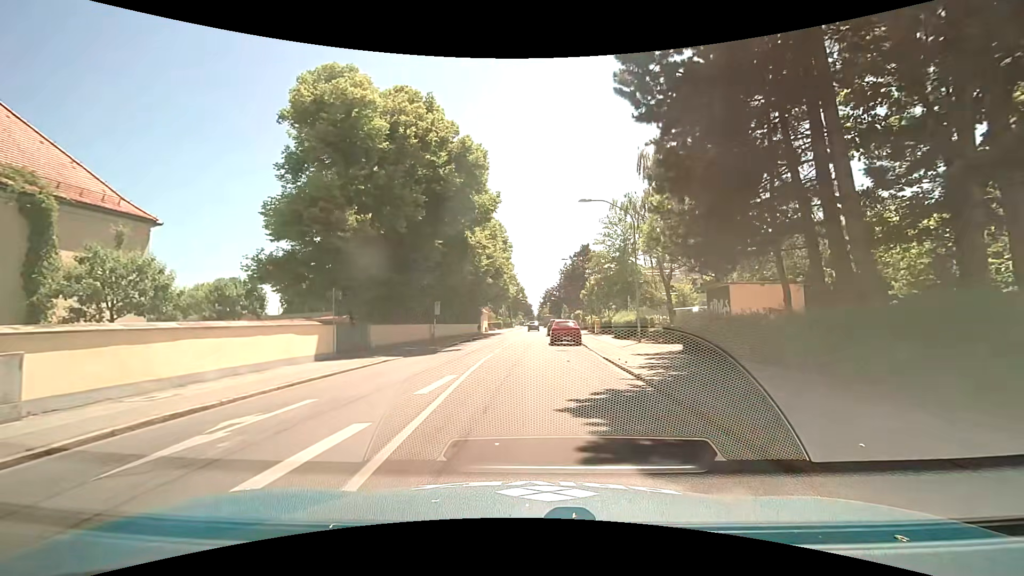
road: secondary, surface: asphalt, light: Day
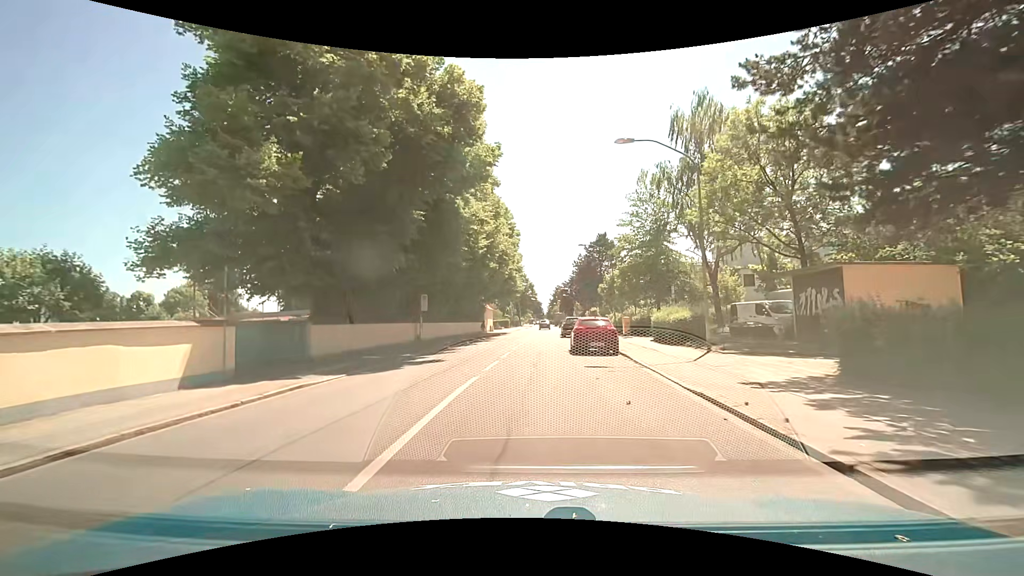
(-0.2, +9.0) m; -2°
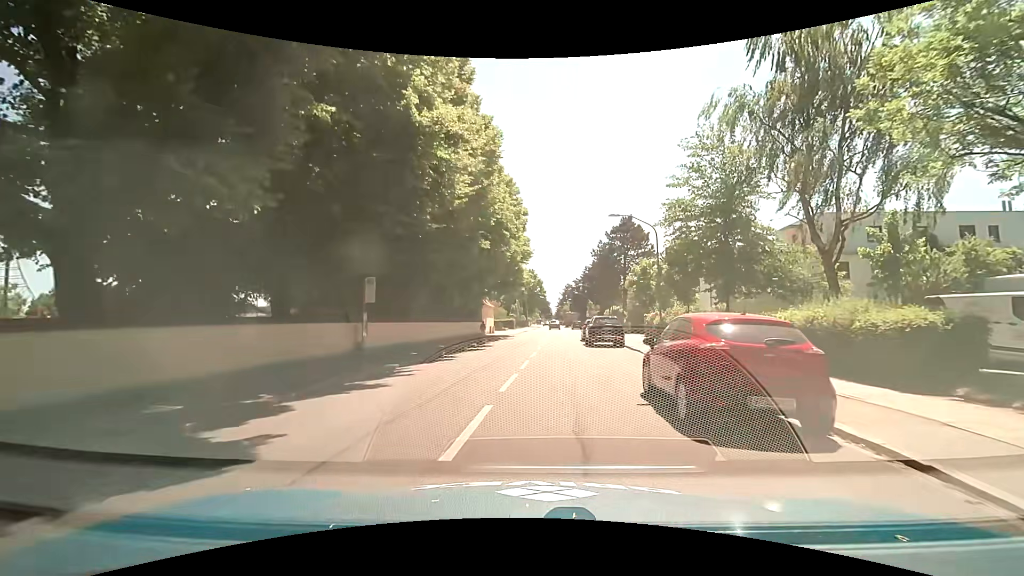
(0.0, +13.1) m; -1°
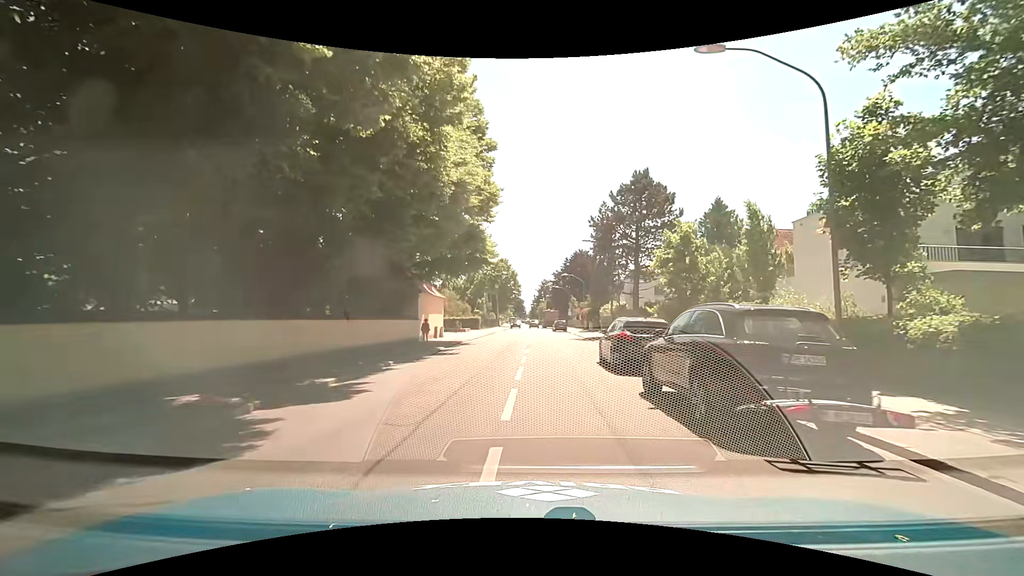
(+0.9, +20.5) m; +4°
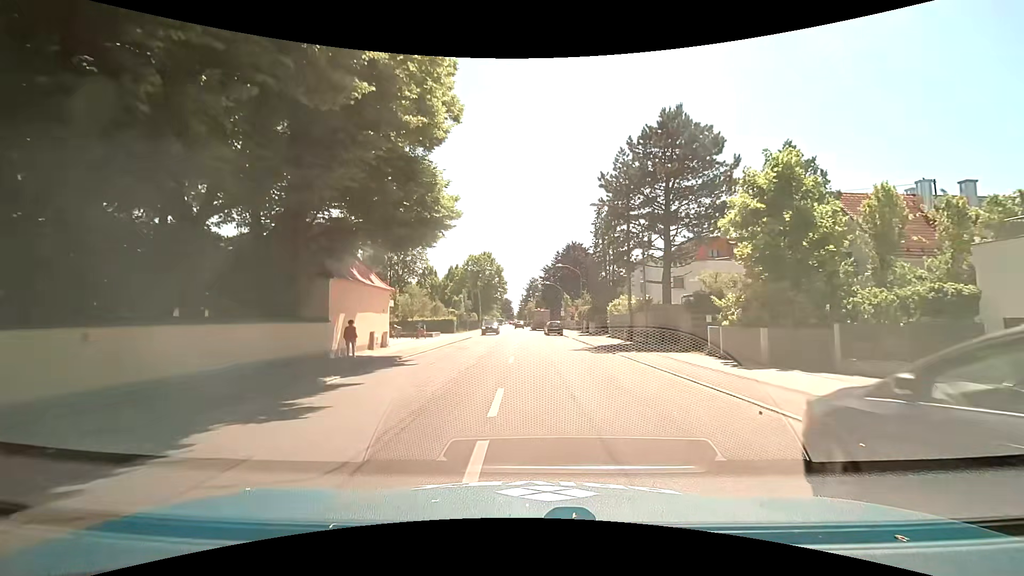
(+0.1, +13.4) m; 0°
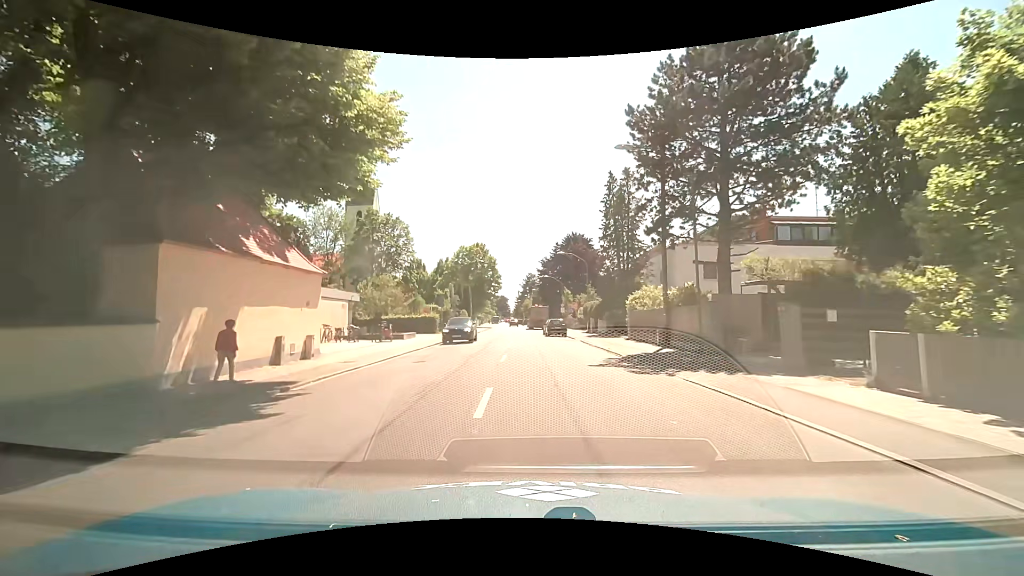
(+0.2, +9.4) m; +1°
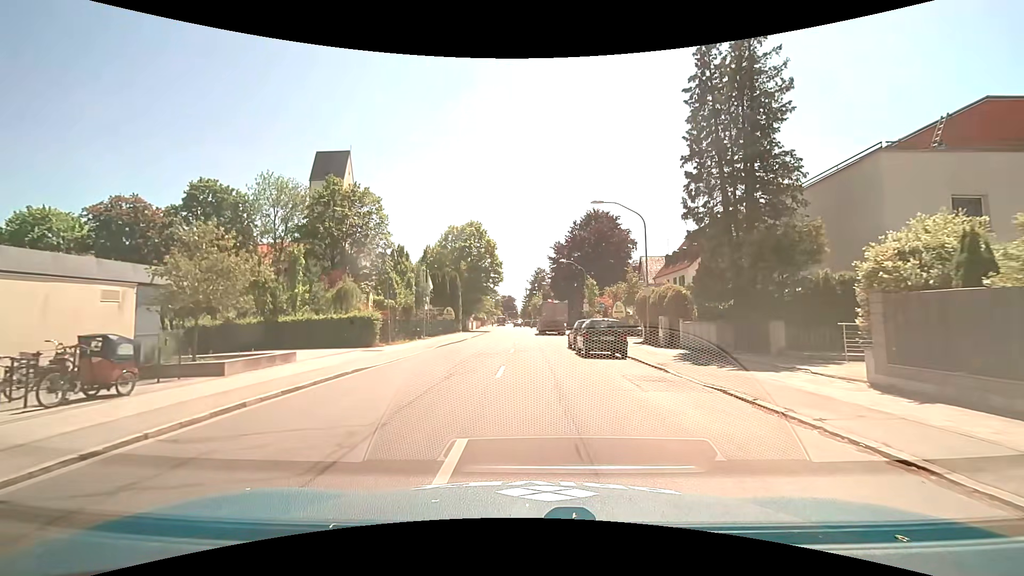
(-0.1, +22.0) m; -1°
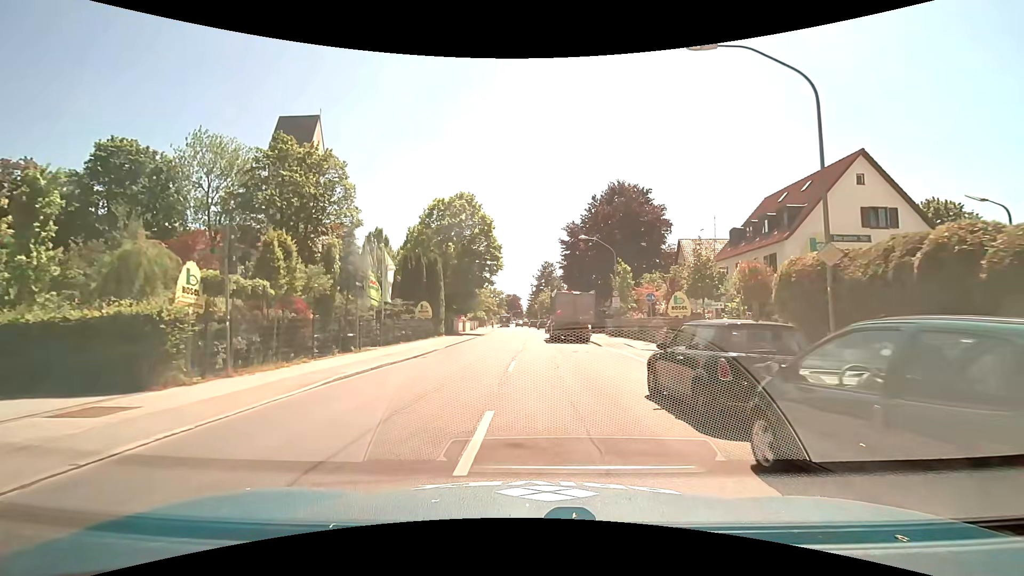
(0.0, +16.3) m; -1°
(0, +10) (0, +20) (0, +30) (0, +40) (0, +50) (0, +60) (0, +70) (0, +80) (-1, +90) (-1, +100) m
